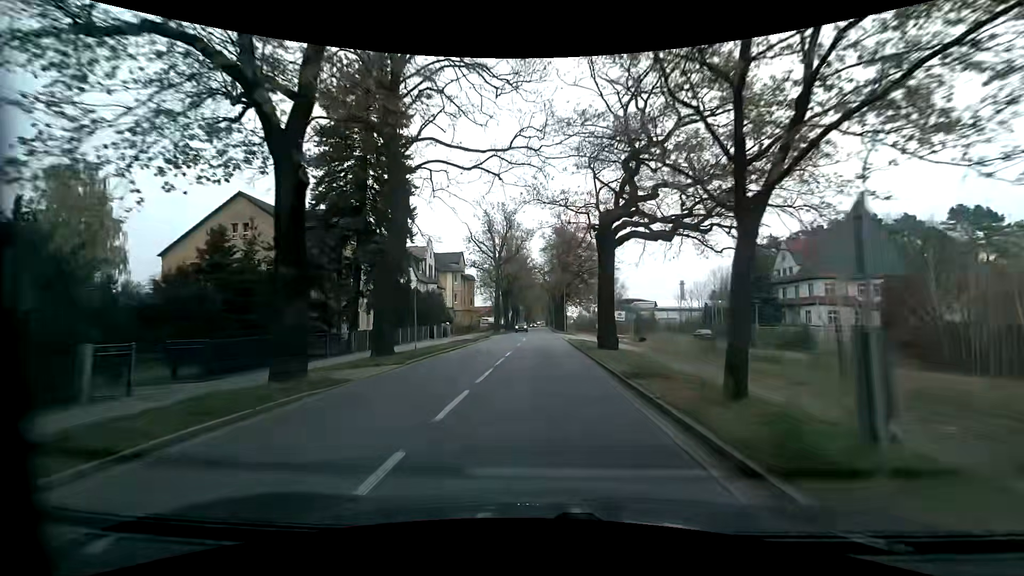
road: primary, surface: asphalt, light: Day
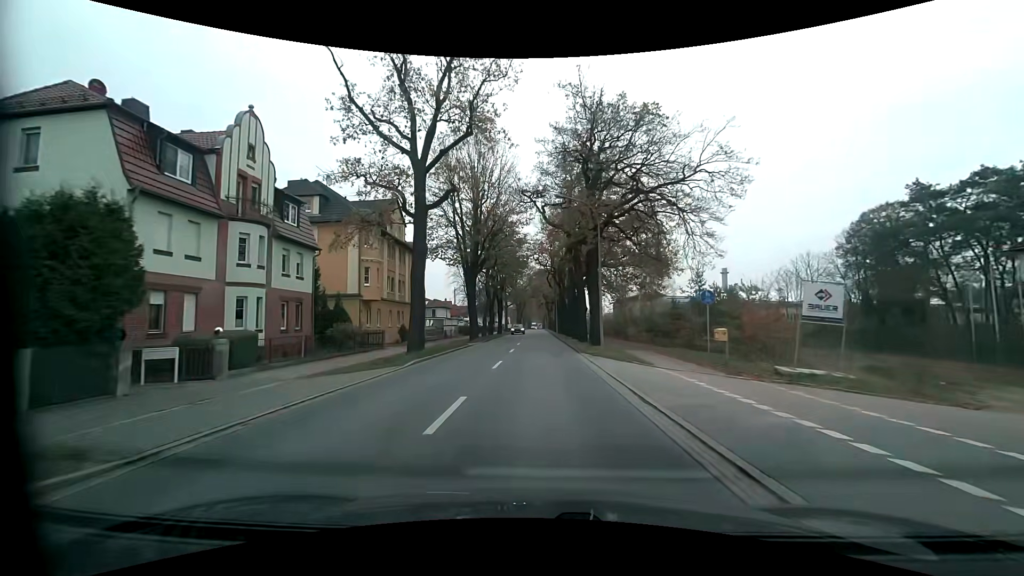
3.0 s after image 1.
(+0.1, +41.2) m; +1°
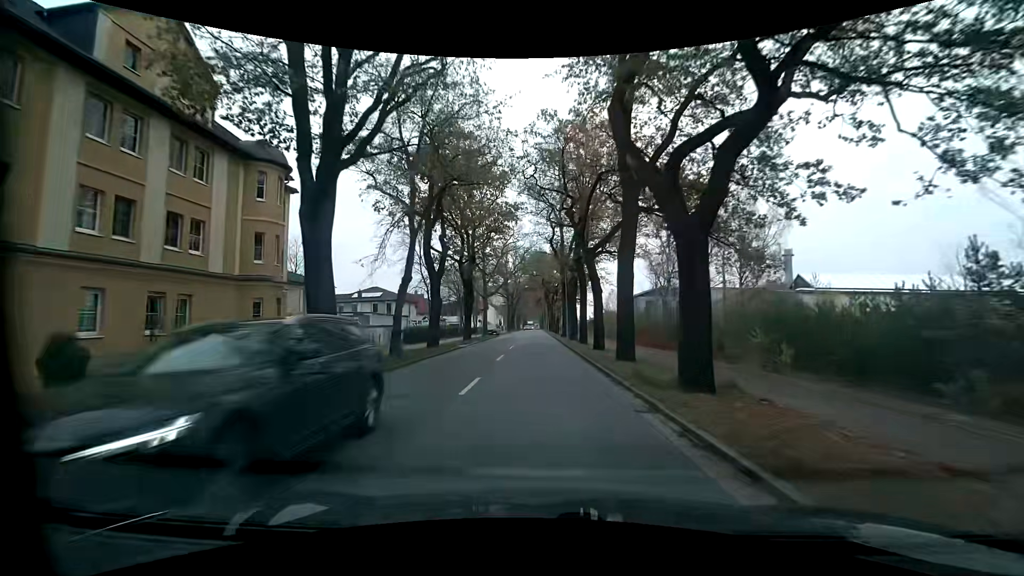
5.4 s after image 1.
(-0.1, +32.8) m; 0°
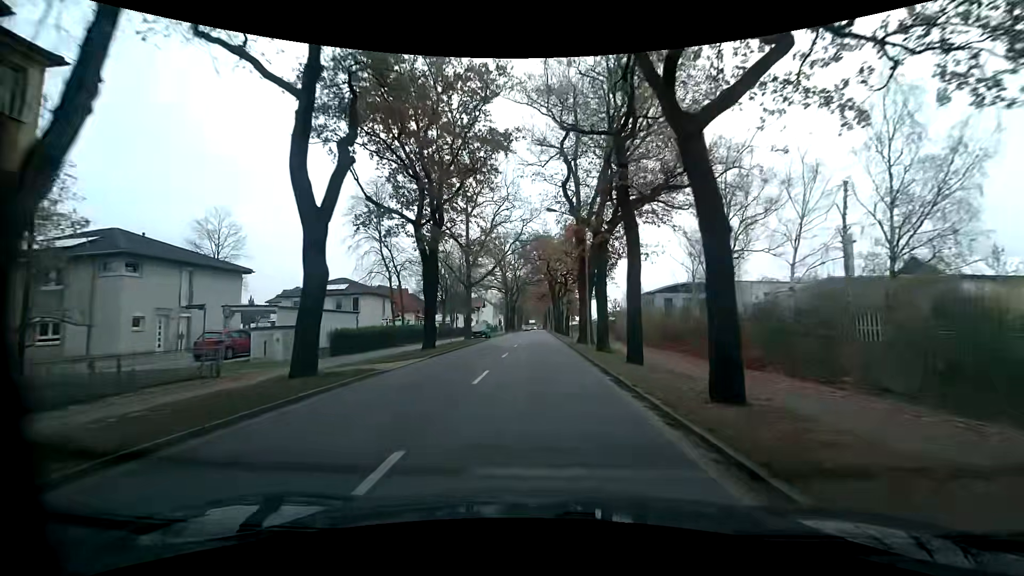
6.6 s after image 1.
(0.0, +16.4) m; 0°
(0, +10) (0, +20) (0, +30) (0, +40) (0, +50) (0, +60) (0, +70) (0, +80) (0, +90) (0, +100) m
